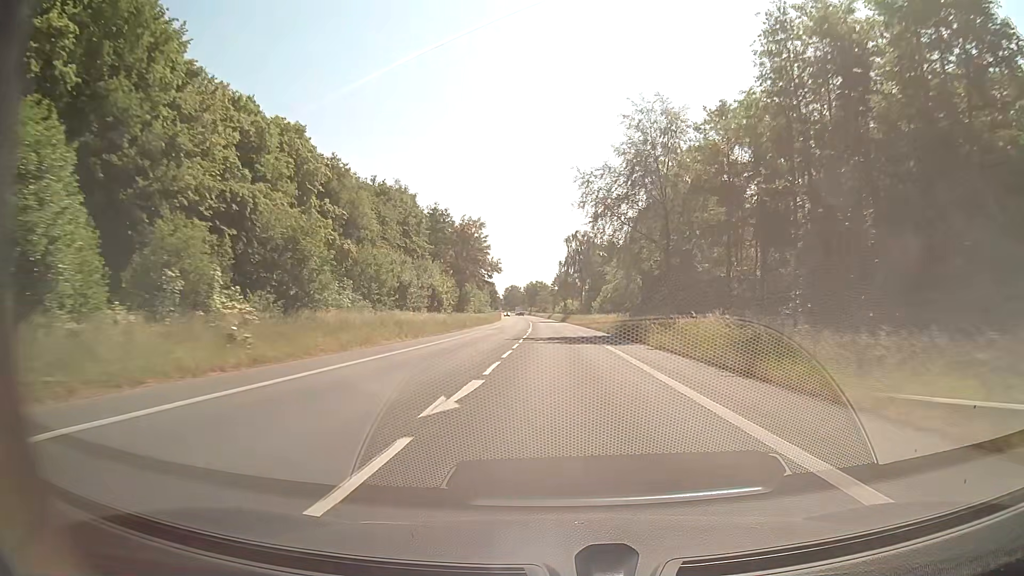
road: secondary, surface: asphalt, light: Day
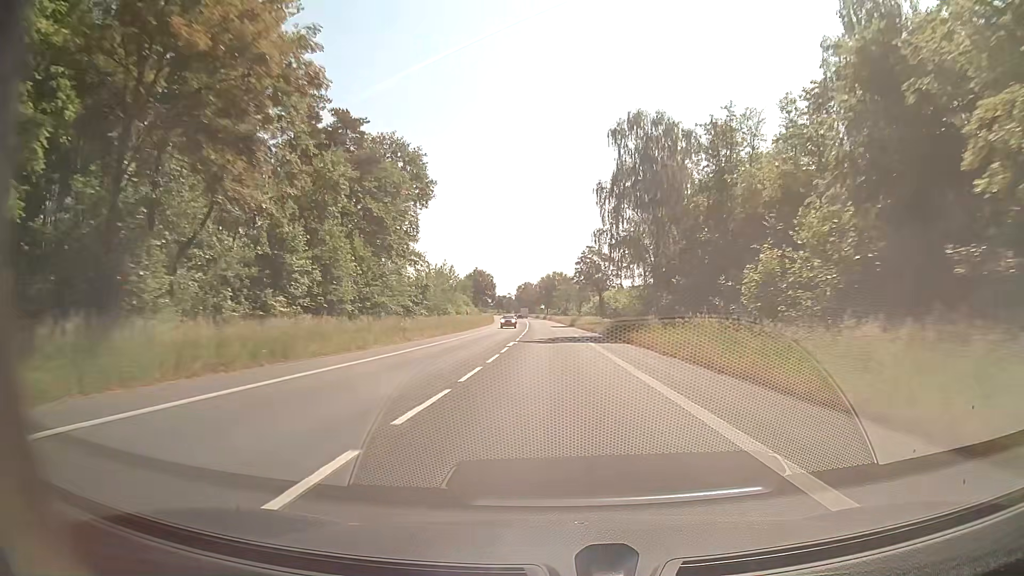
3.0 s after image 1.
(-0.7, +79.0) m; -1°
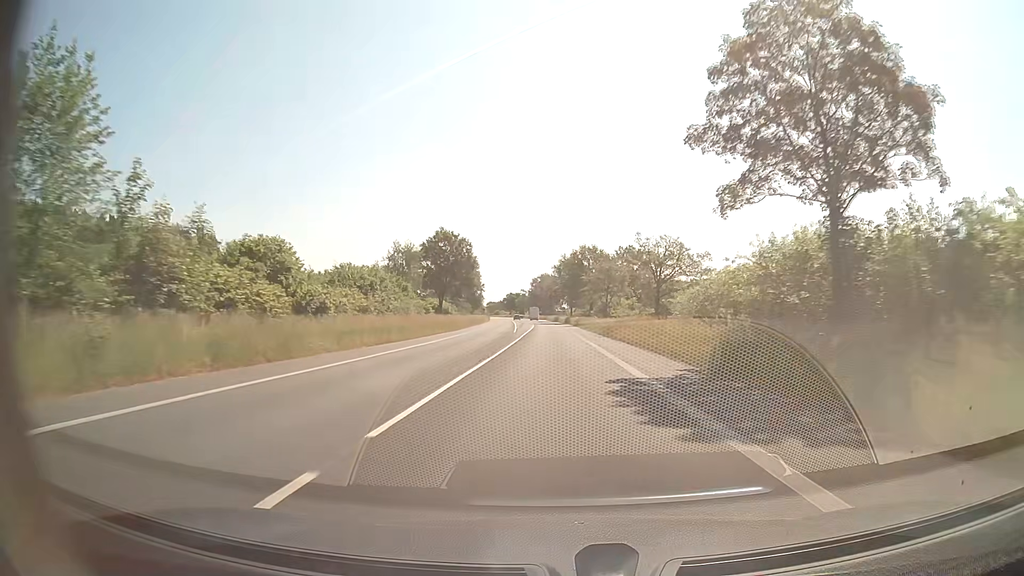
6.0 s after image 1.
(-1.7, +78.9) m; -2°
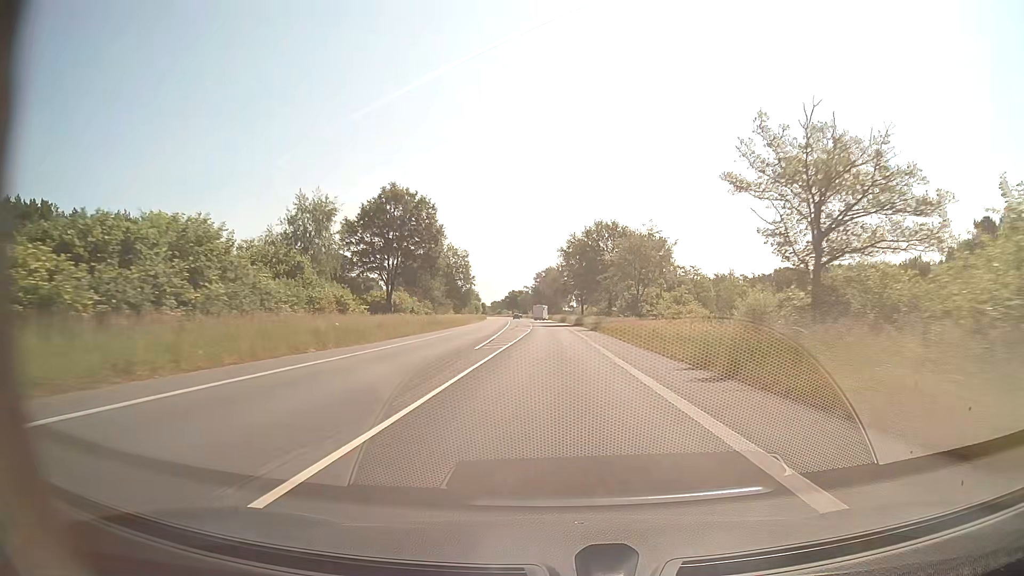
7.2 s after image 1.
(-0.1, +31.6) m; -1°
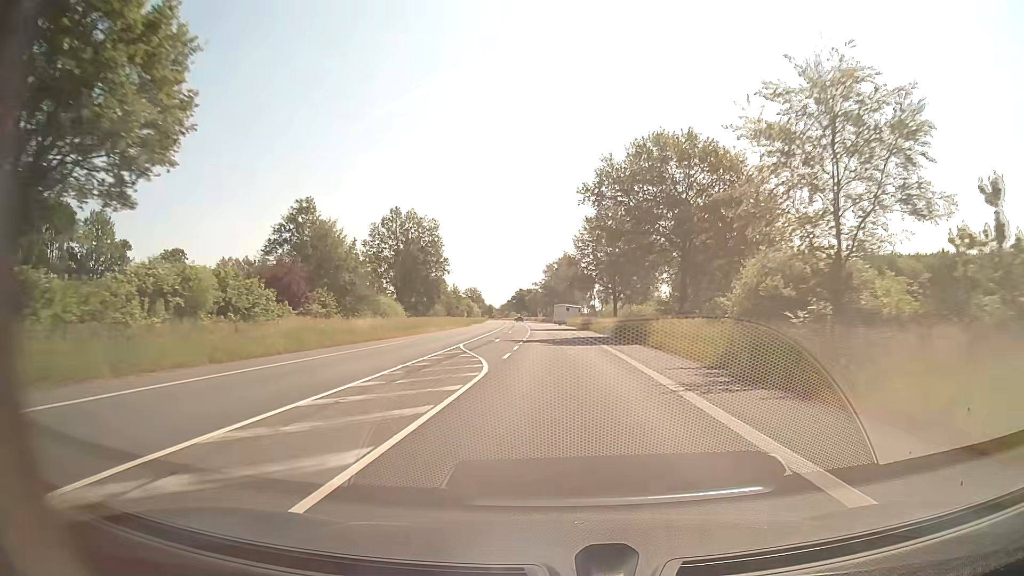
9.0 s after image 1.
(-0.4, +47.4) m; -1°
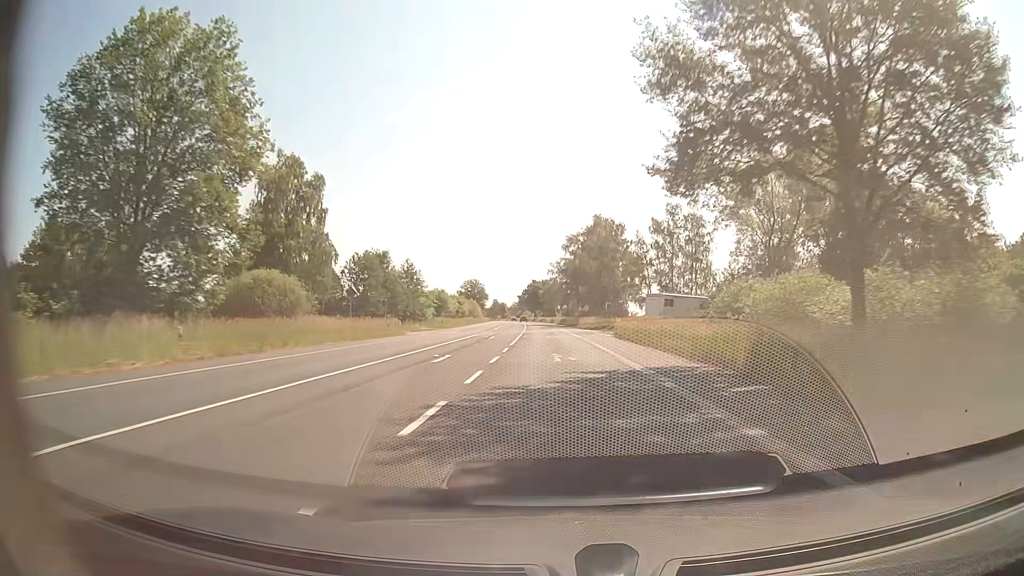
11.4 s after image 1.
(-1.0, +63.2) m; -2°
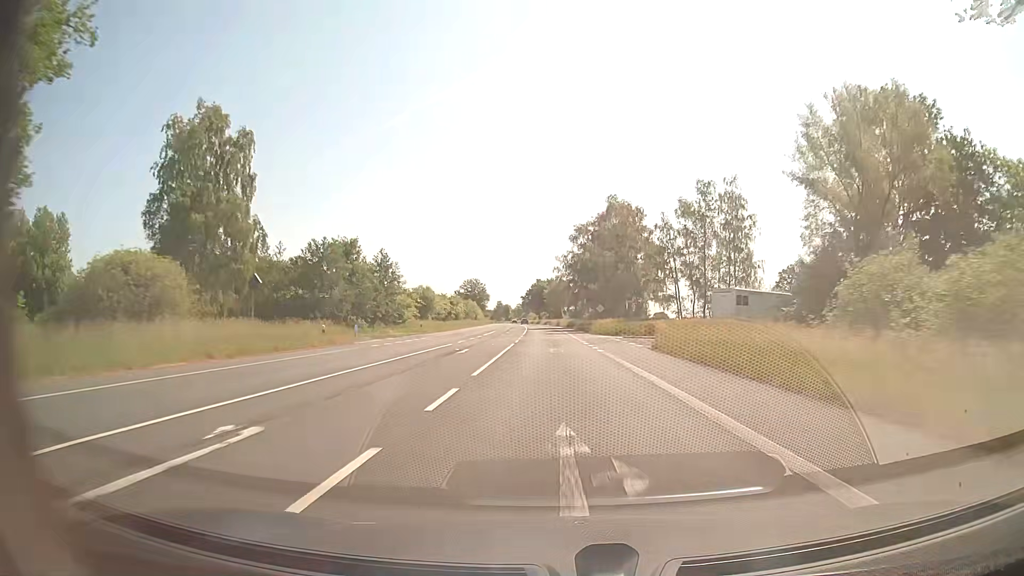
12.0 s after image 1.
(-0.1, +15.8) m; -1°
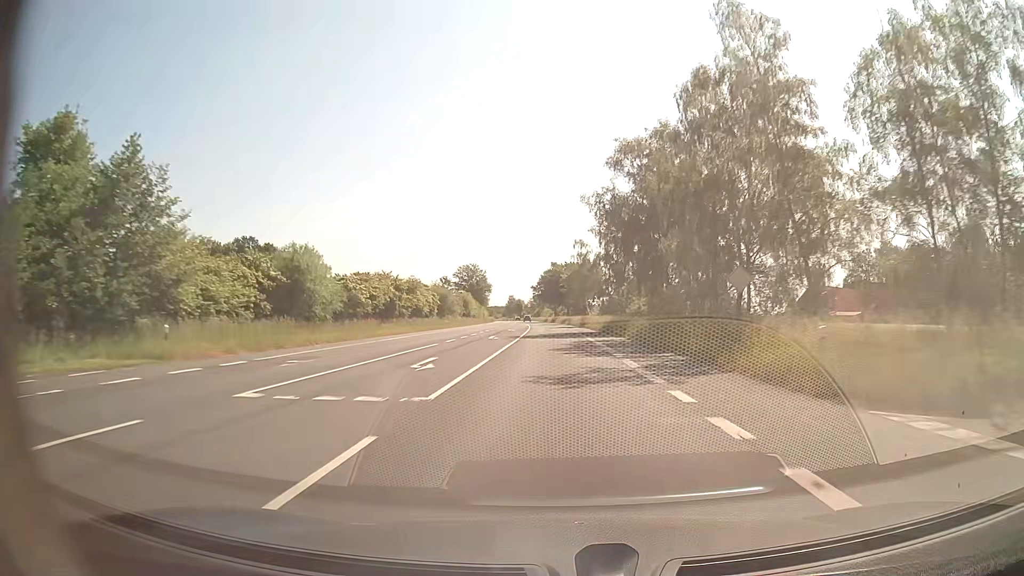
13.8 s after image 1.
(-0.6, +47.4) m; -2°
(0, +10) (0, +20) (0, +30) (0, +40) (-1, +50) (-1, +60) (-1, +70) (-1, +80) (-2, +90) (-2, +100) m
